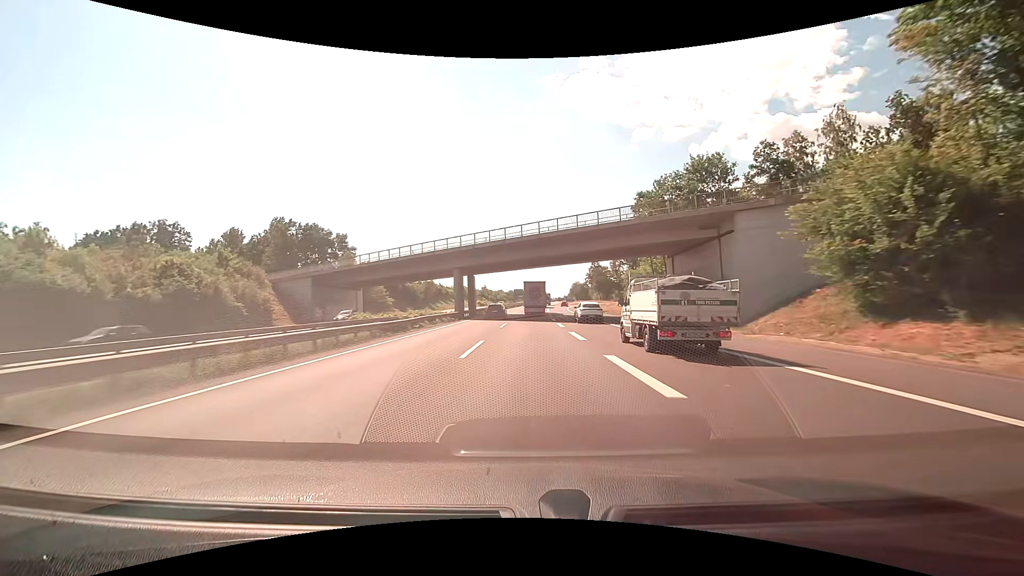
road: motorway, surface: asphalt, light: Day
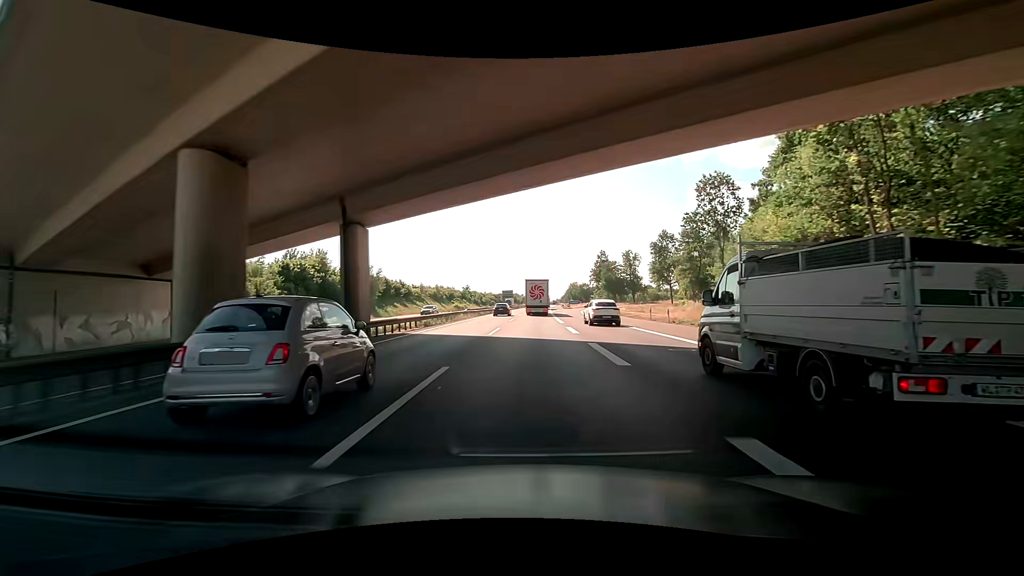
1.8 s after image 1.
(+0.4, +44.4) m; +1°
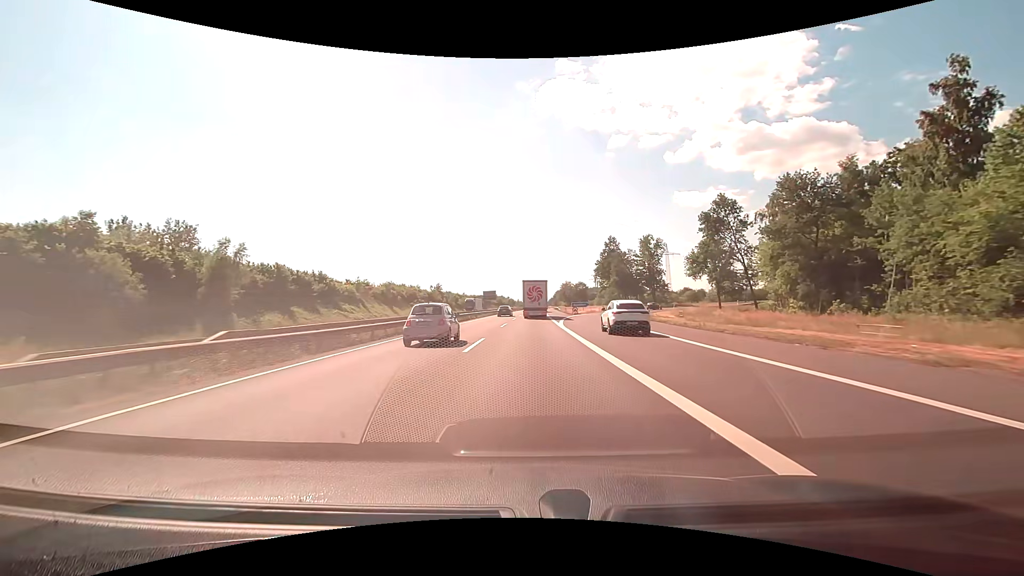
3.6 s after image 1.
(+0.5, +43.3) m; +2°
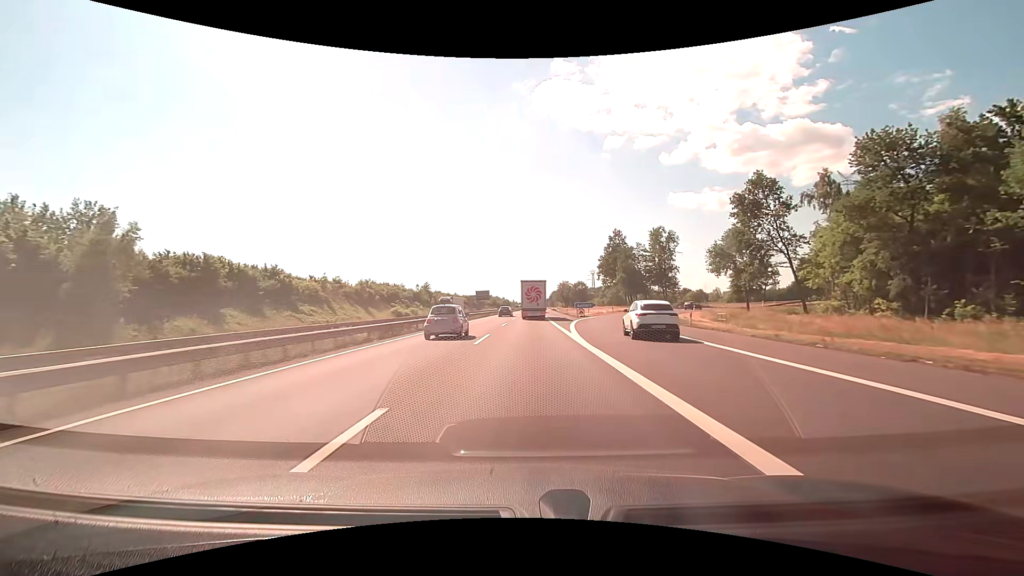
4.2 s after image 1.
(+0.1, +14.3) m; 0°
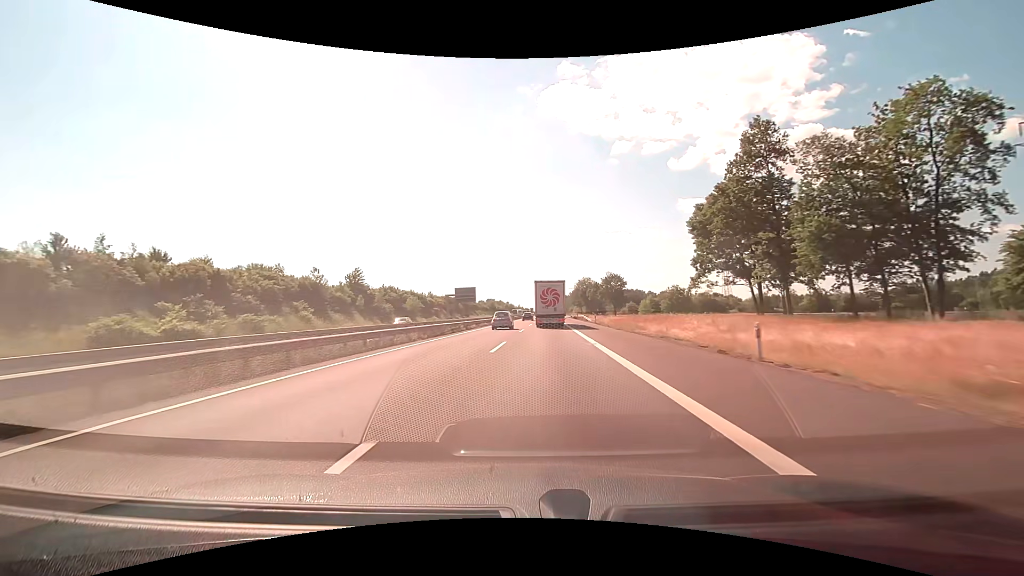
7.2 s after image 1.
(+0.8, +74.0) m; -1°
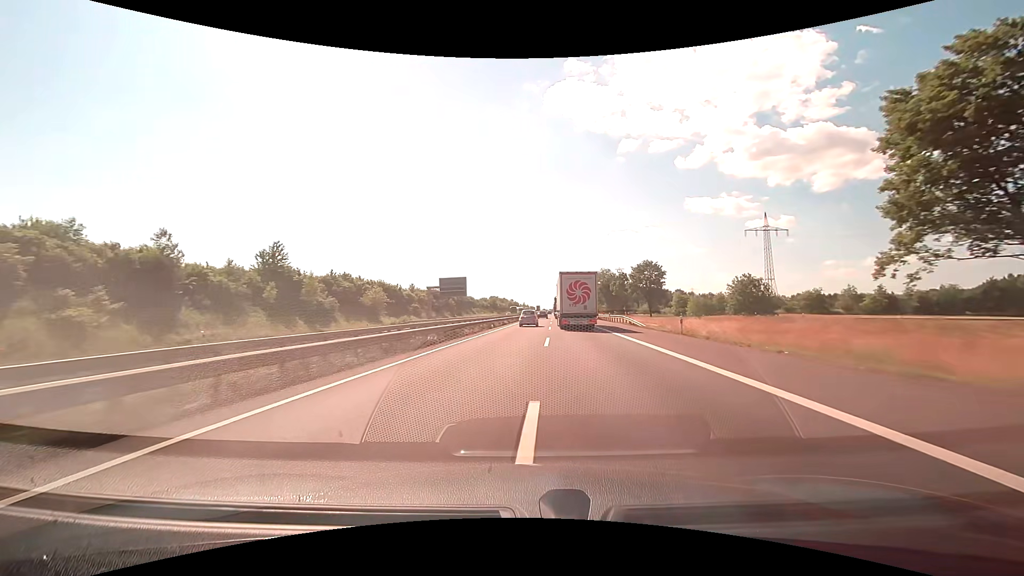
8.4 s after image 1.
(-0.4, +34.2) m; -1°
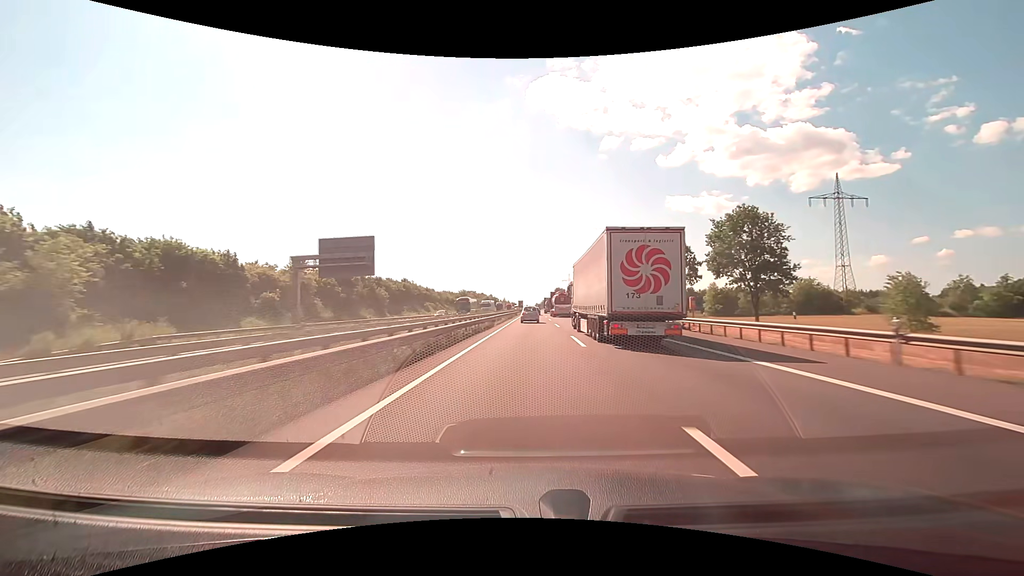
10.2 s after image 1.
(+1.1, +56.1) m; +2°
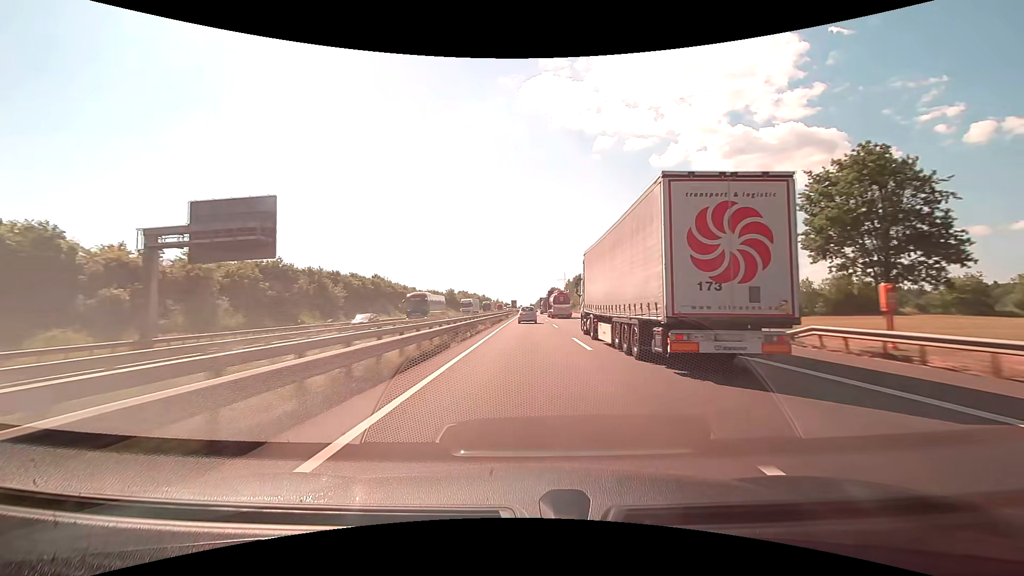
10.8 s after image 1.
(+0.1, +19.4) m; +1°
(0, +10) (0, +20) (0, +30) (0, +40) (0, +50) (+1, +60) (+1, +70) (+1, +80) (+1, +90) (+1, +100) m
